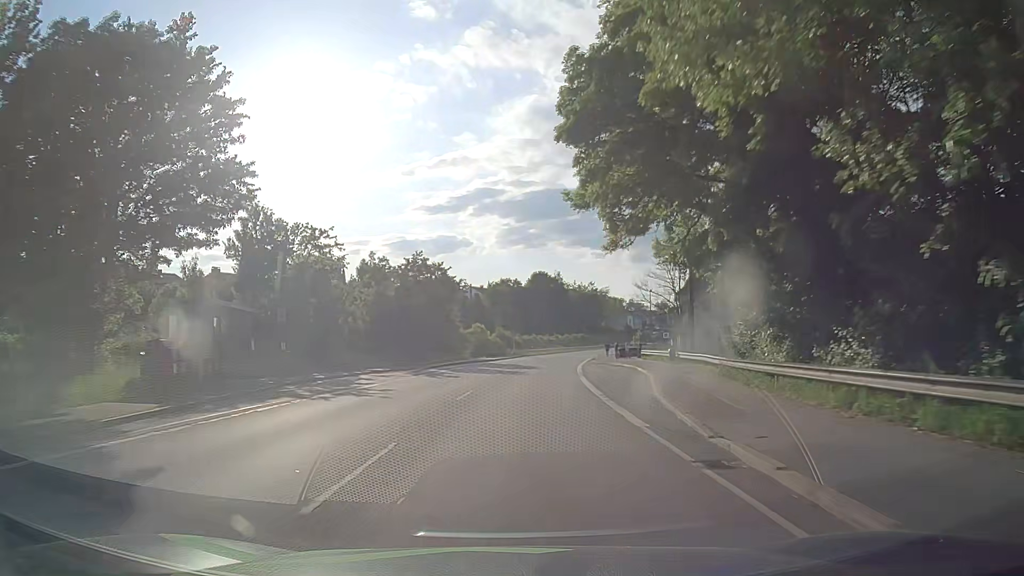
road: primary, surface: asphalt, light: Day
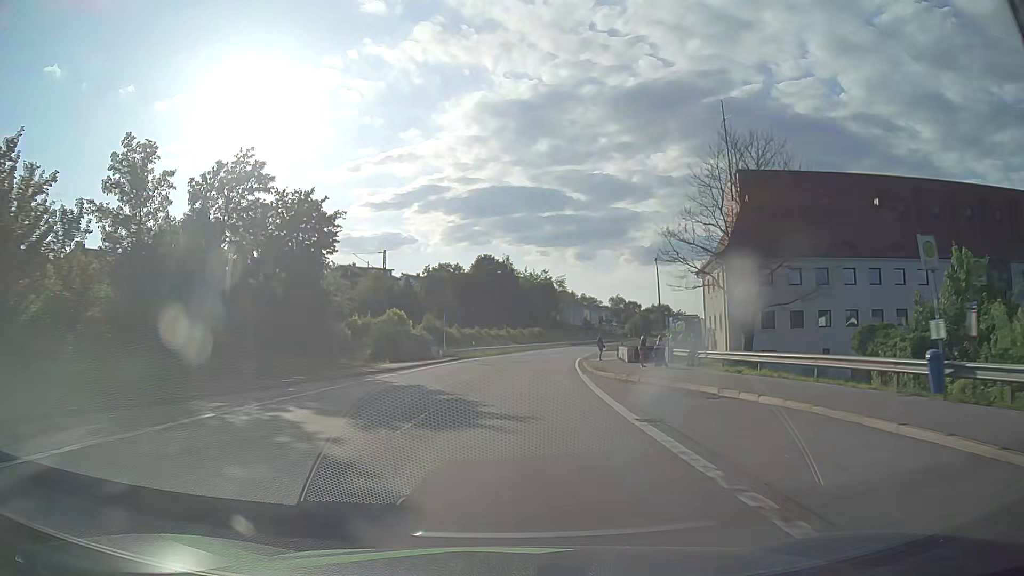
(+1.3, +31.6) m; +5°
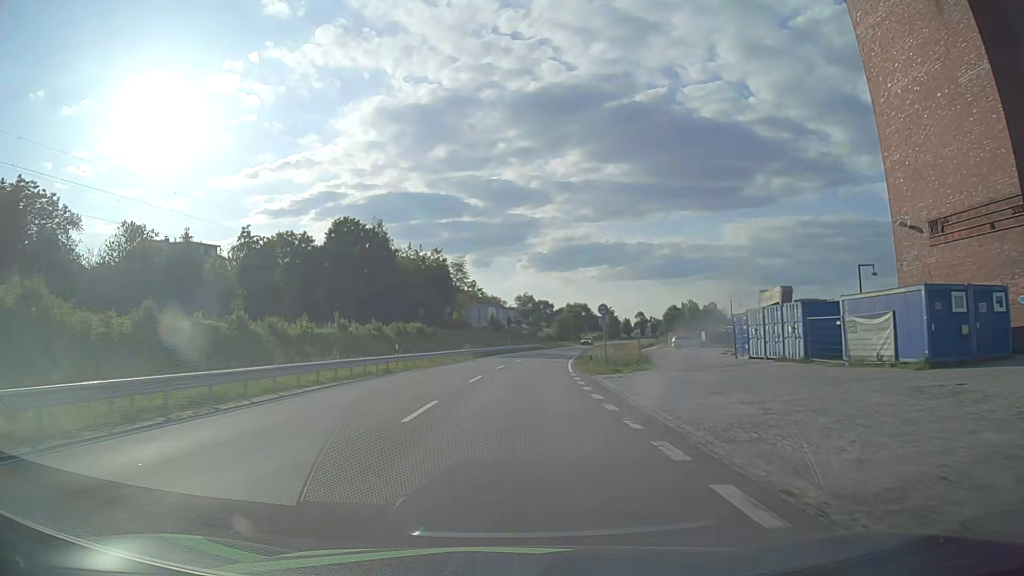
(+4.0, +58.1) m; +8°
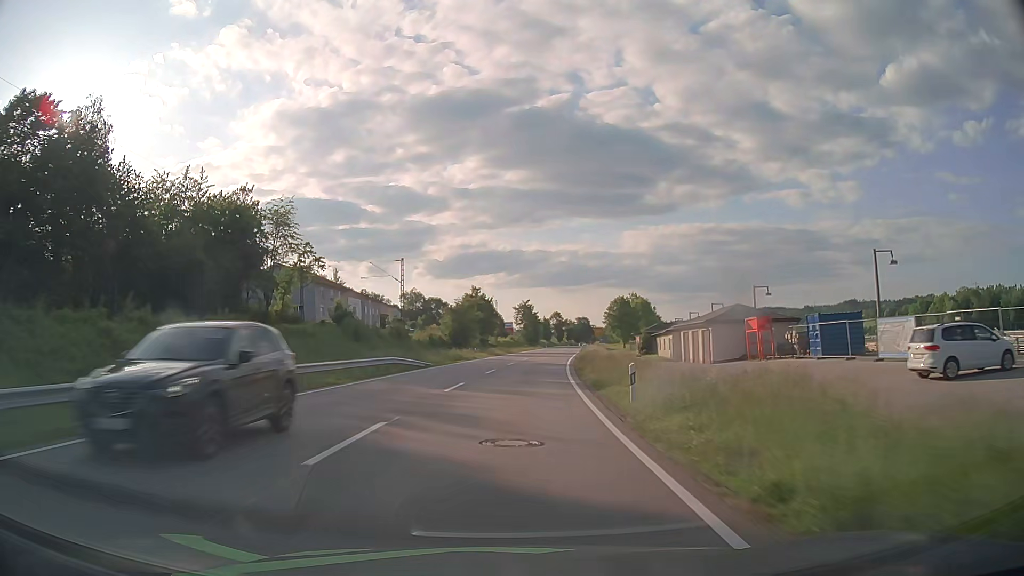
(+4.9, +64.1) m; +9°
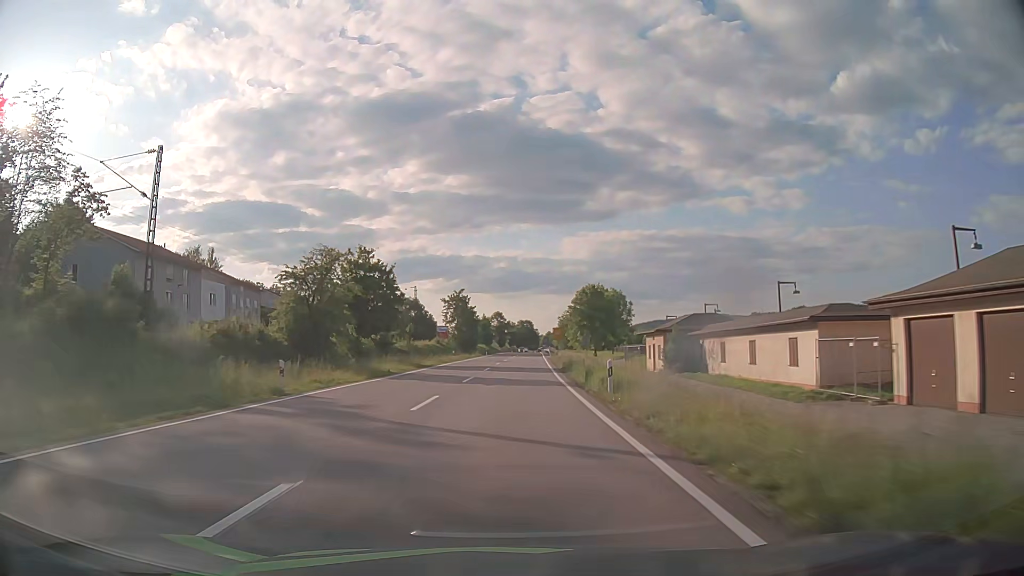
(+2.0, +41.1) m; +5°
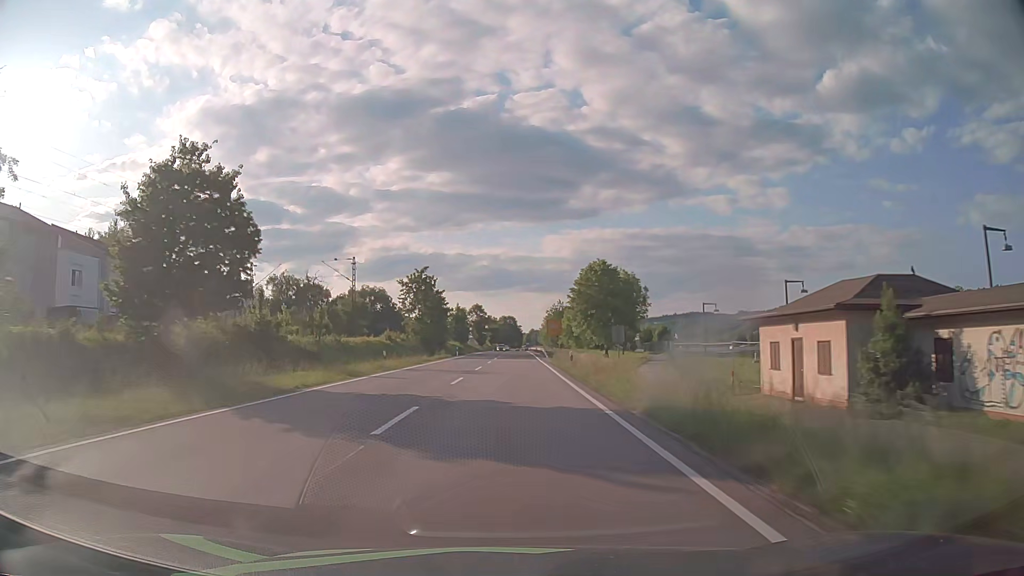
(+0.5, +28.6) m; +2°
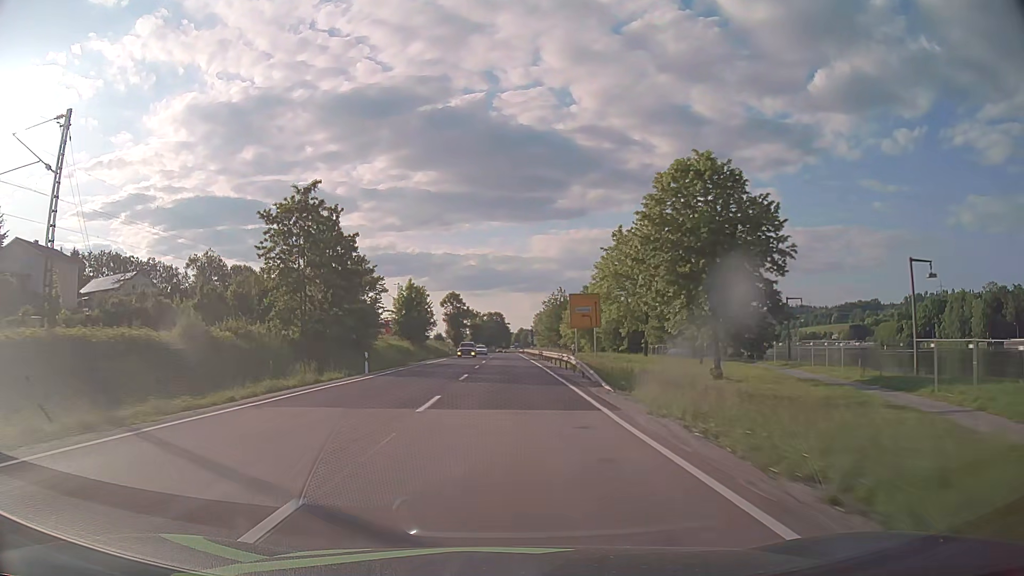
(+0.5, +44.6) m; +1°
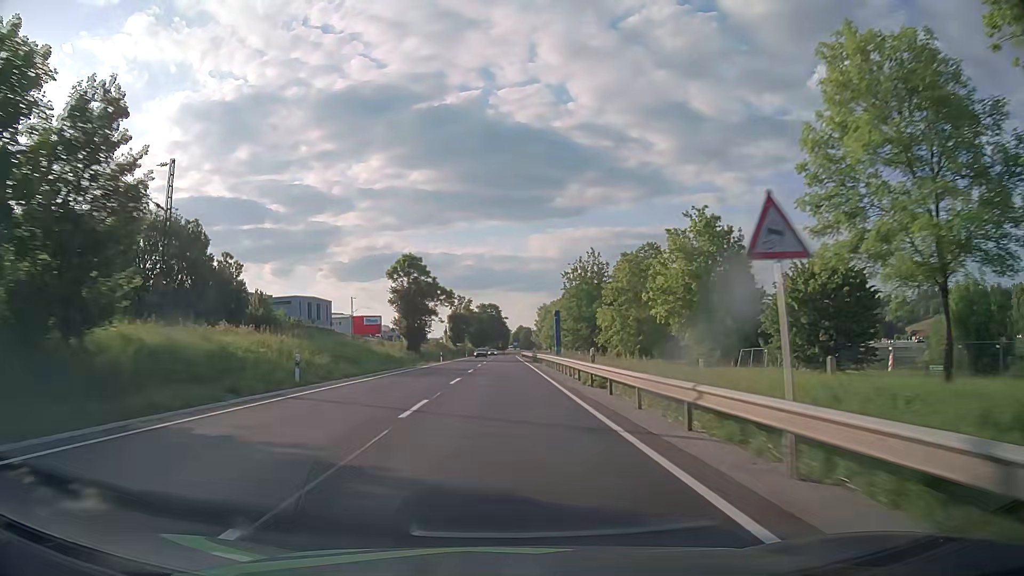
(+0.2, +61.2) m; 0°
(0, +10) (0, +20) (0, +30) (0, +40) (0, +50) (0, +60) (0, +70) (0, +80) (0, +90) (0, +100) m
